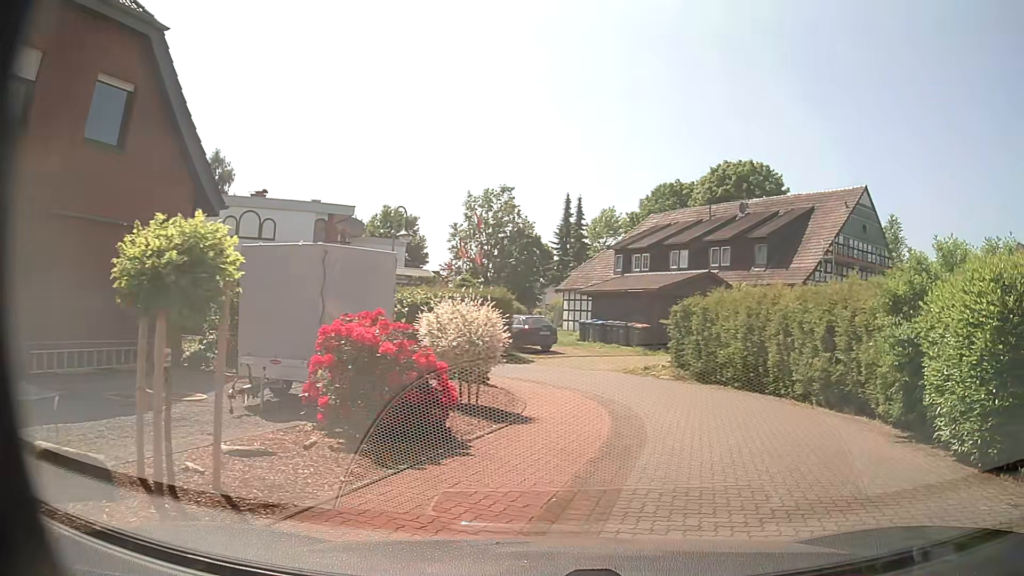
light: Day
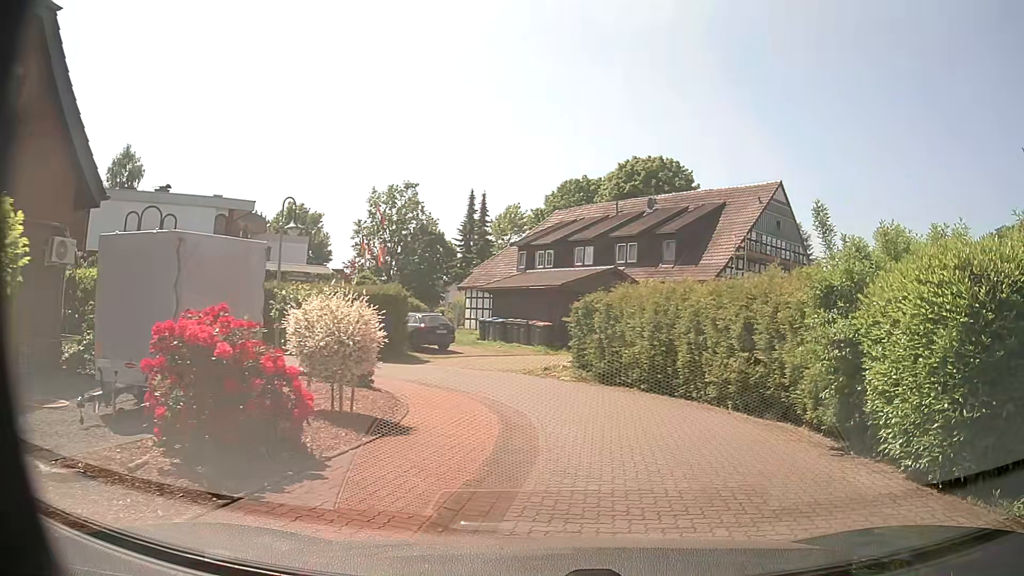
(+0.1, +1.3) m; +10°
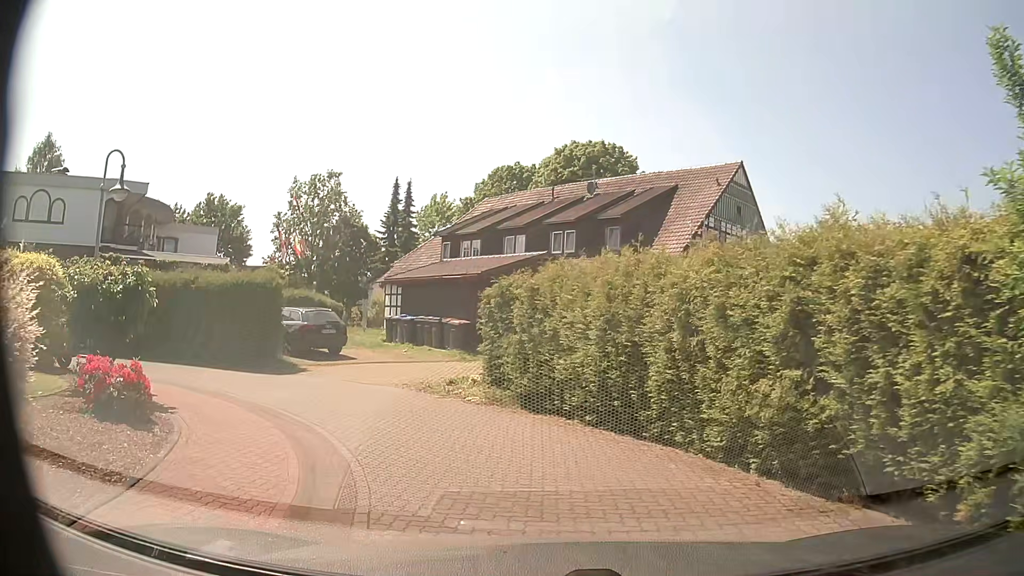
(+0.5, +5.9) m; +5°
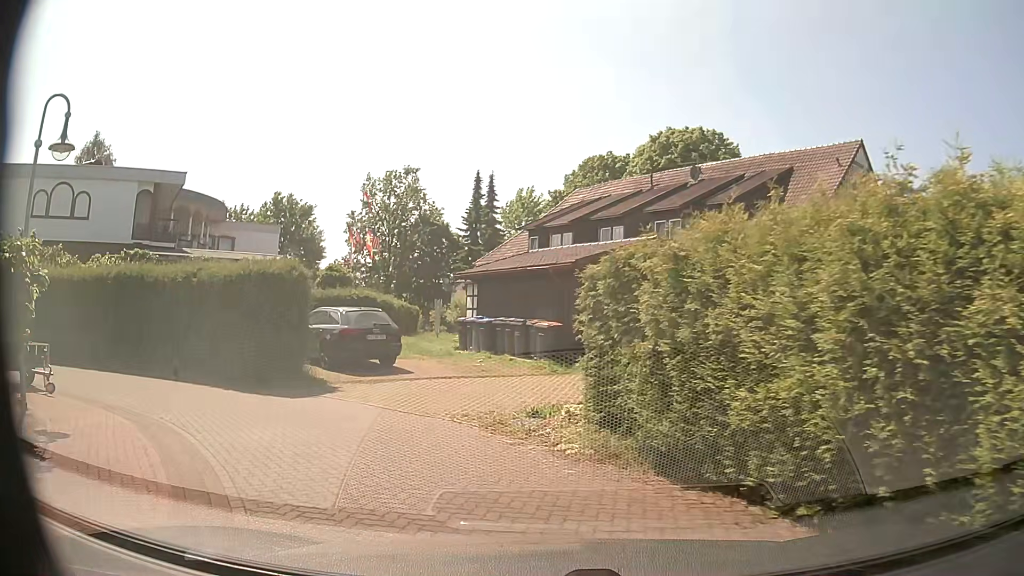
(-0.4, +5.0) m; -8°
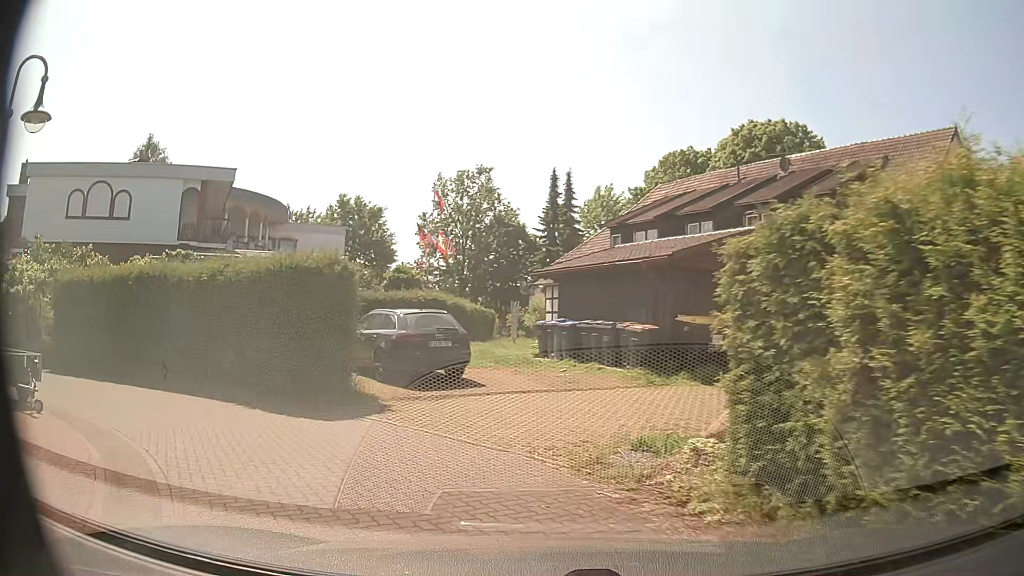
(-0.1, +2.5) m; -7°
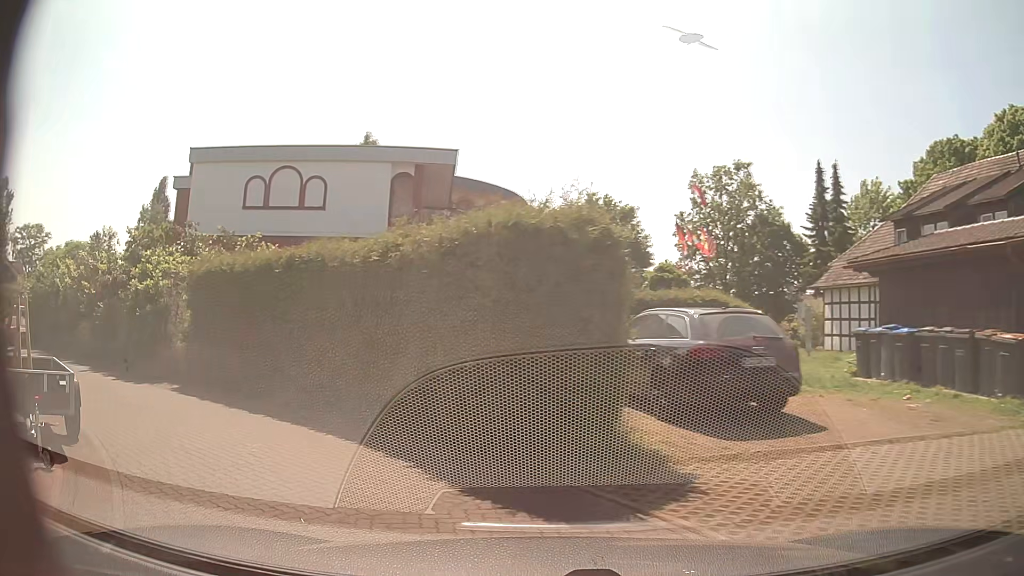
(-0.9, +5.0) m; -21°
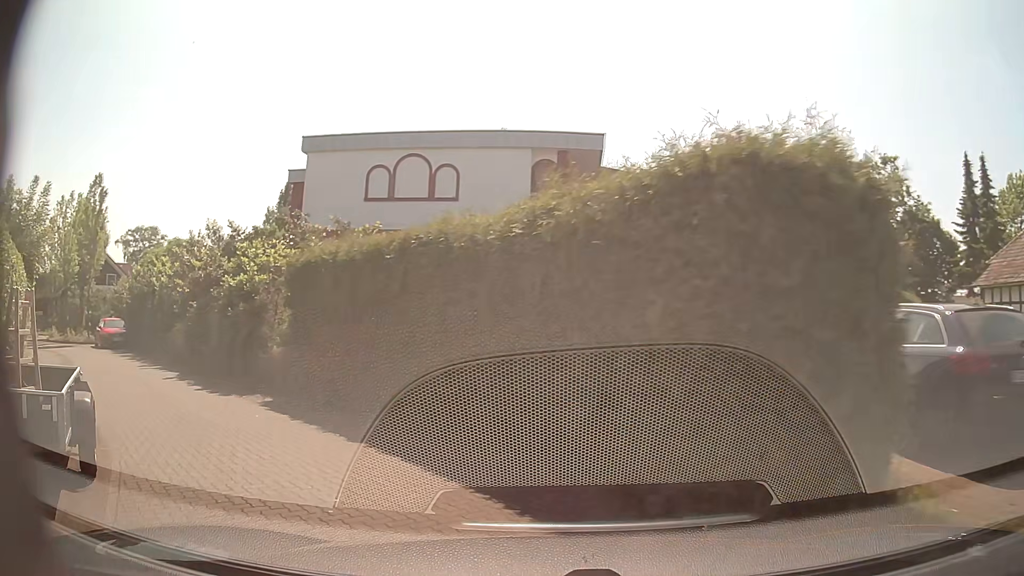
(-0.3, +2.6) m; -13°
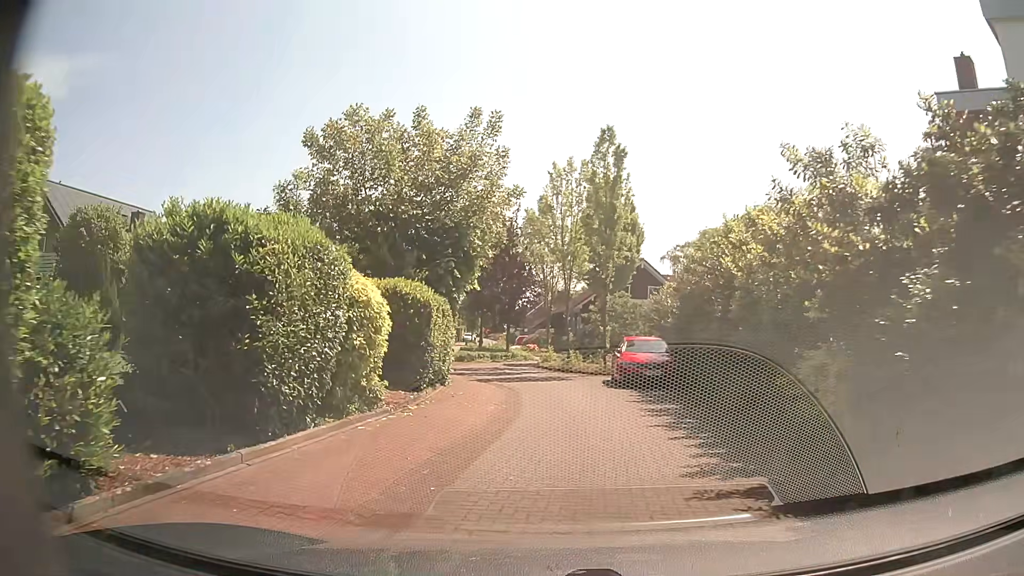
(-6.5, +12.3) m; -46°
